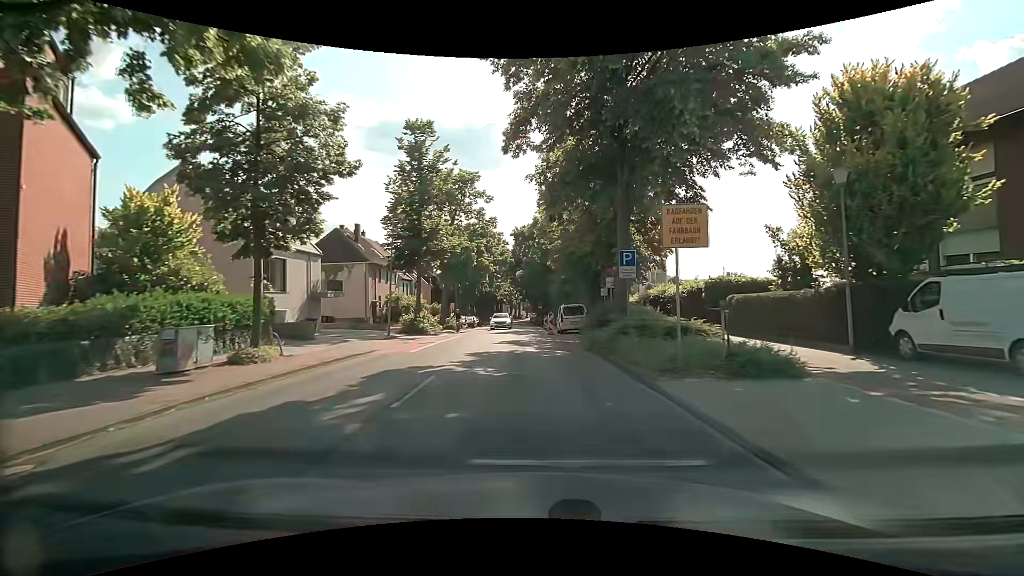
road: tertiary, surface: asphalt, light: Day
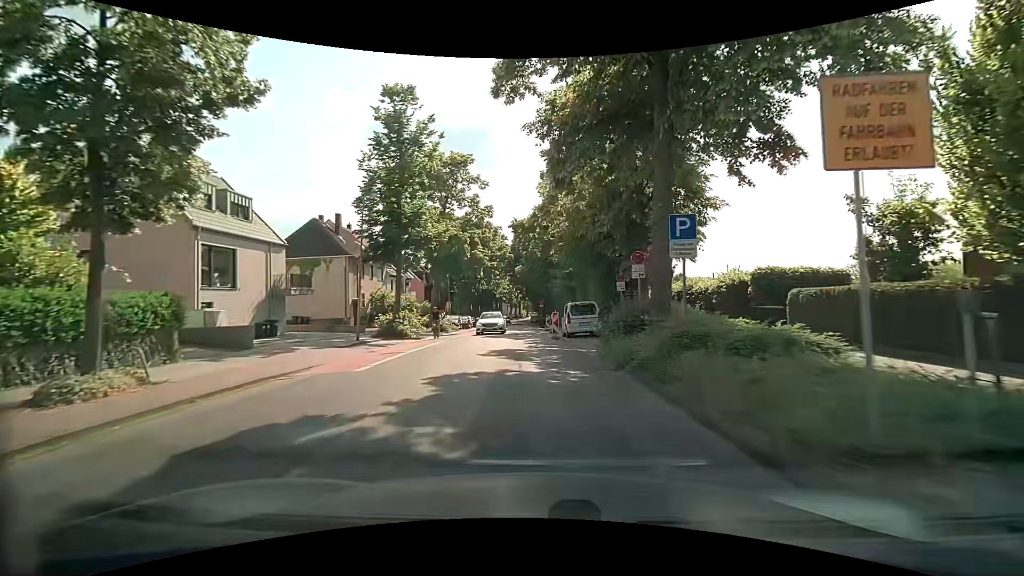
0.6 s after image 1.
(0.0, +5.6) m; +1°
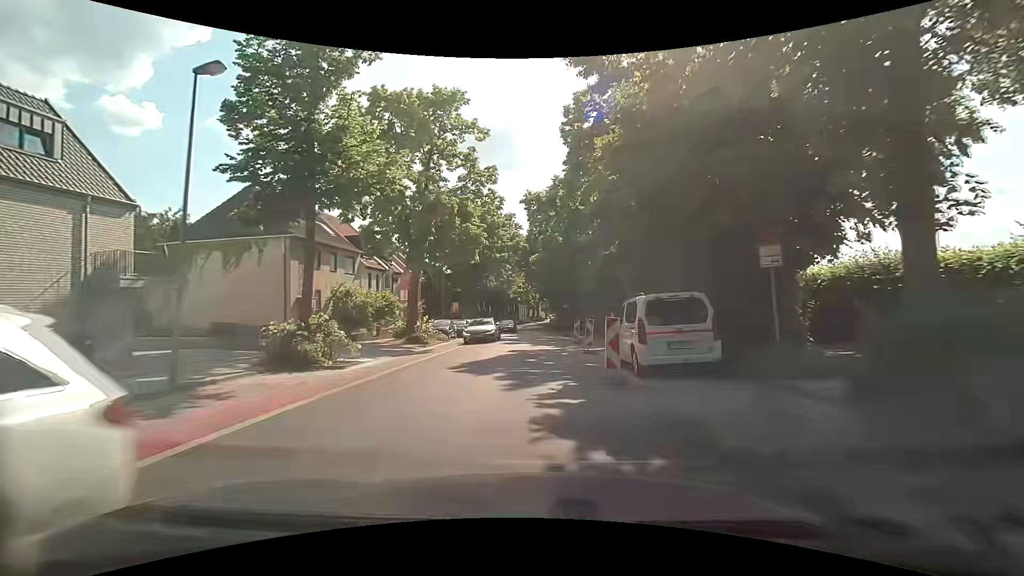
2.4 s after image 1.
(-0.2, +14.1) m; -4°
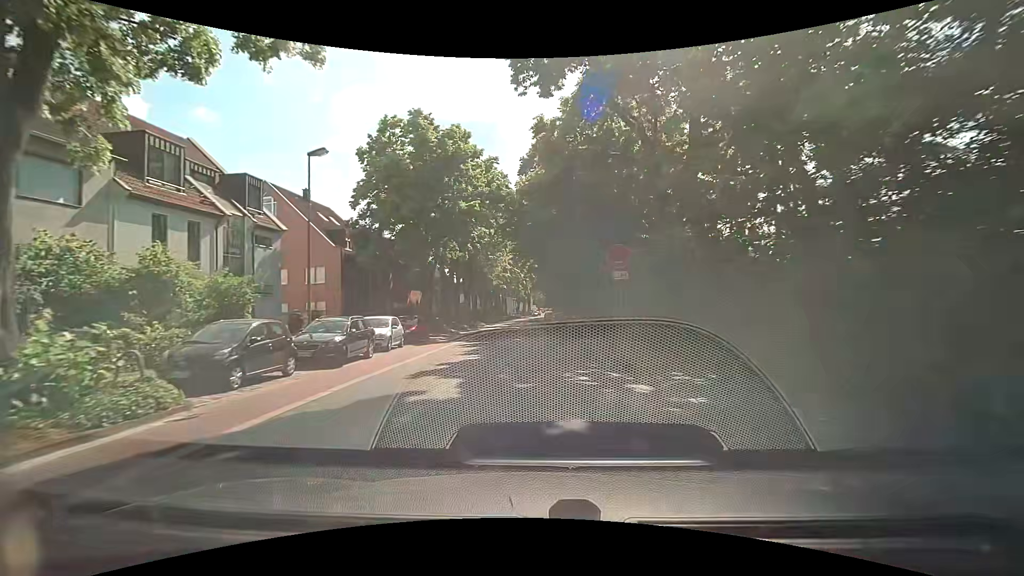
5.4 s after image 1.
(+0.5, +26.1) m; +3°
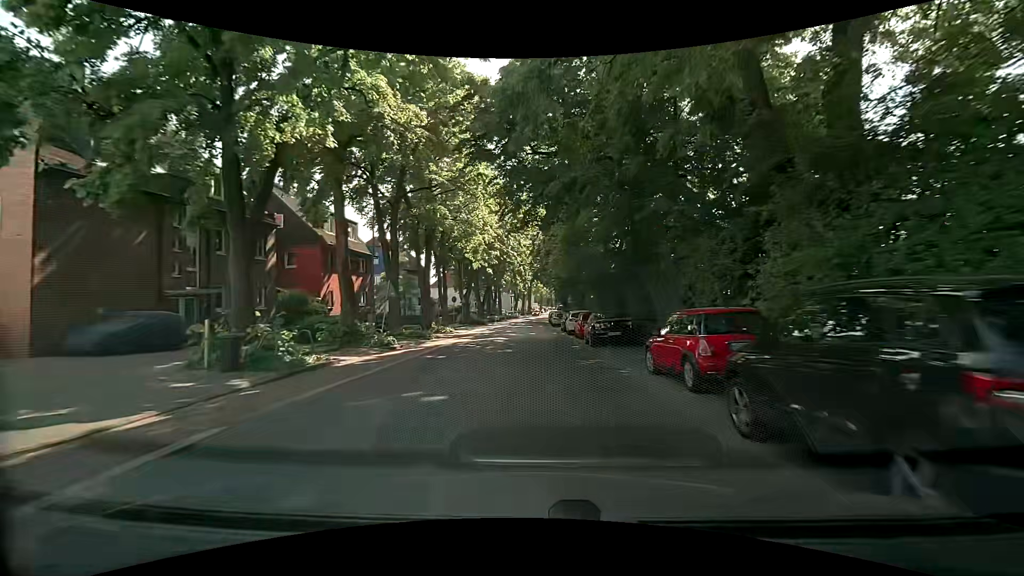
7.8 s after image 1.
(-0.5, +25.8) m; -1°
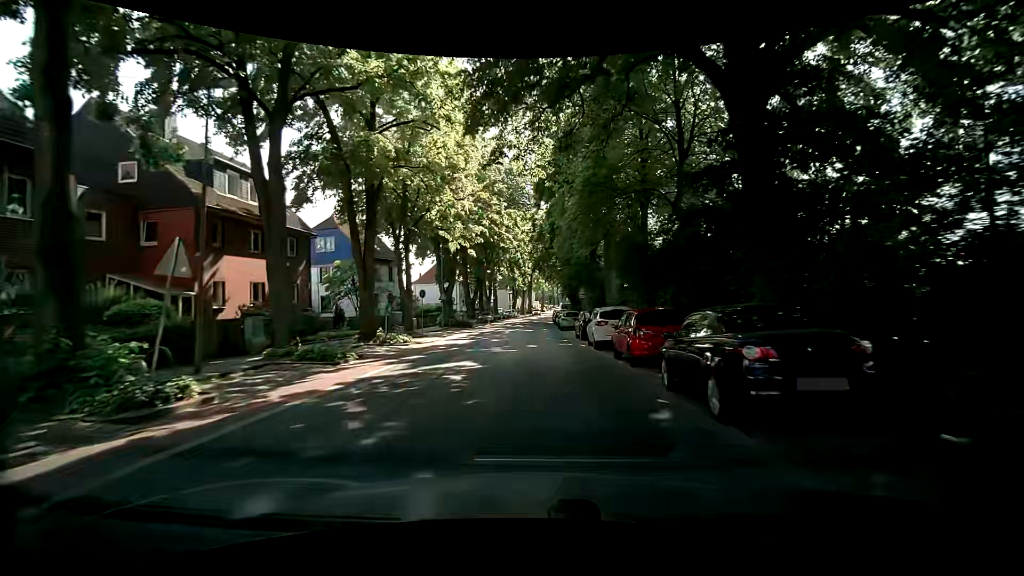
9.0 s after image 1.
(-0.1, +13.9) m; 0°
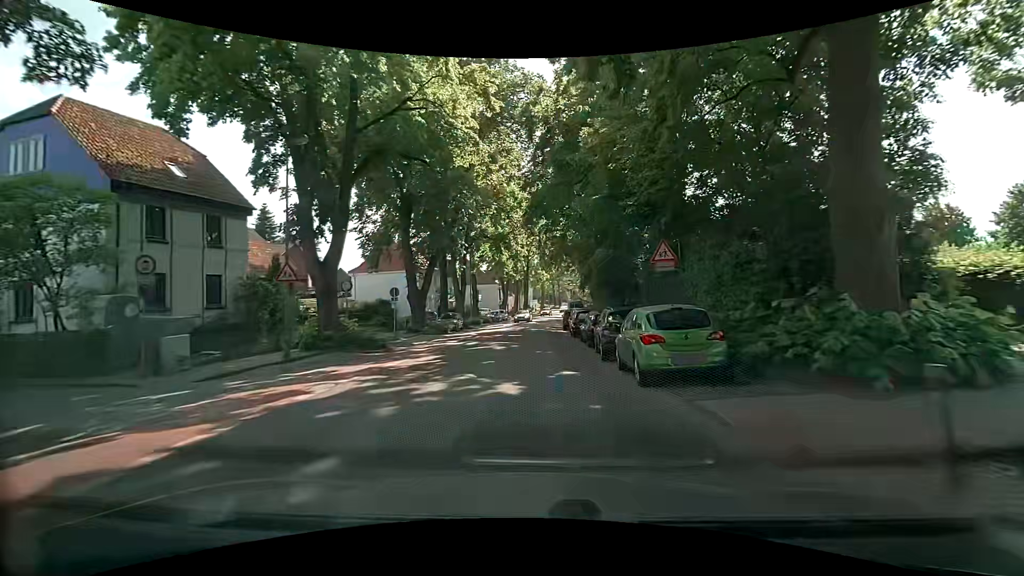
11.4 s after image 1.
(-0.4, +29.0) m; -1°
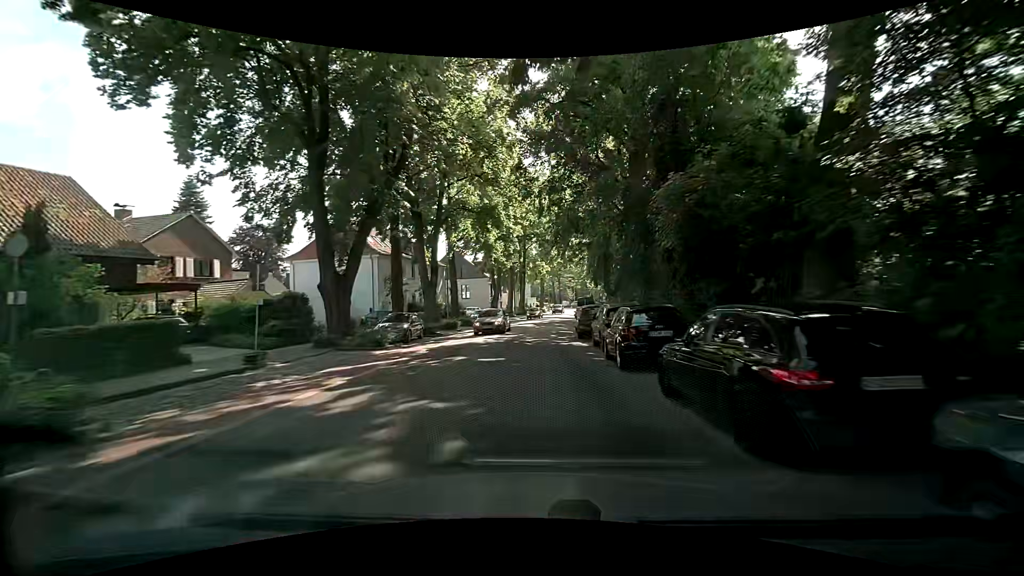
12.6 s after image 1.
(+0.1, +14.9) m; +1°
(0, +10) (0, +20) (0, +30) (+1, +40) (+2, +50) (+2, +60) (+4, +70) (+5, +80) (+7, +90) (+8, +99) m
